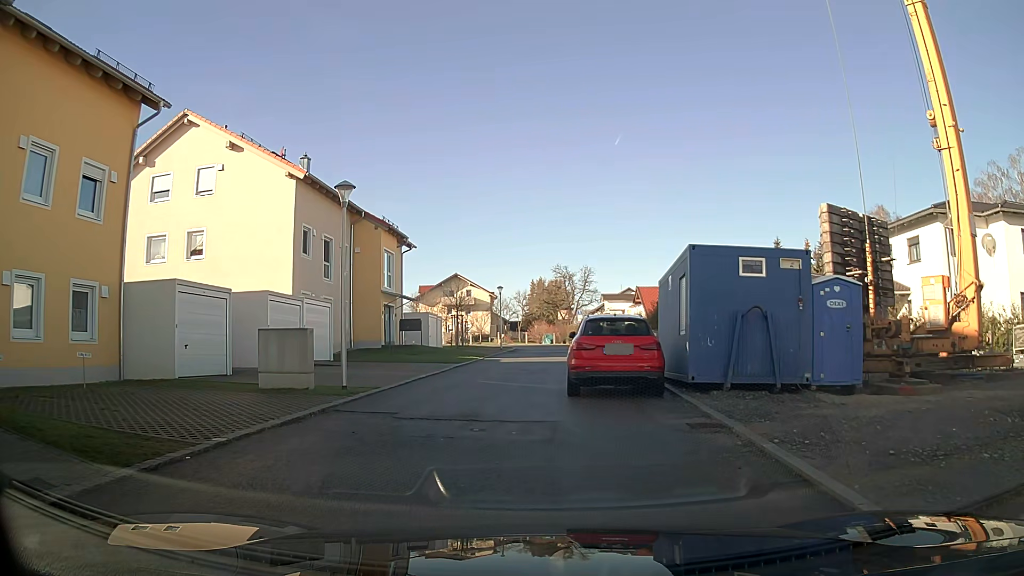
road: residential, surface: asphalt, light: Day
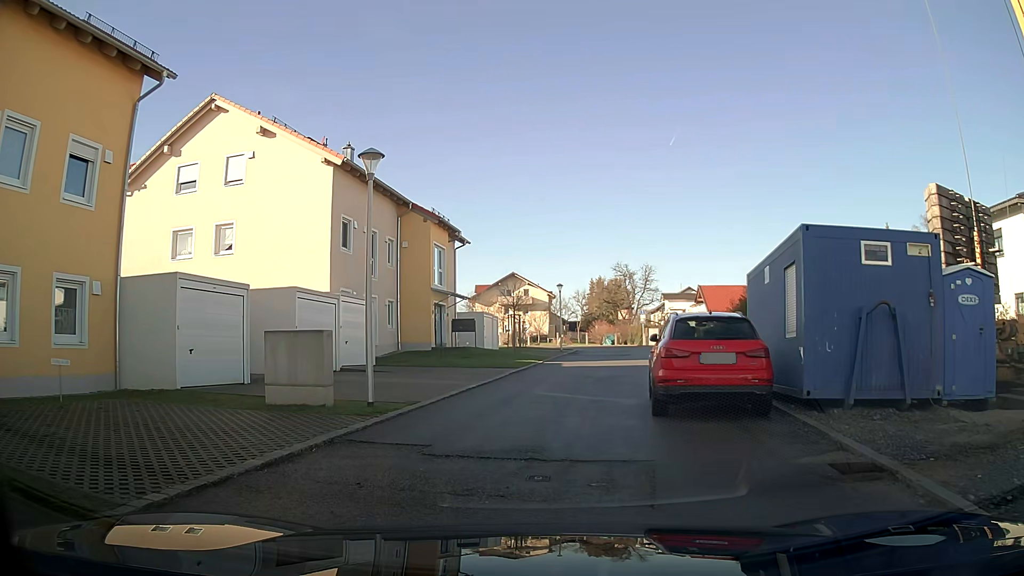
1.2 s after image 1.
(-0.1, +2.7) m; -5°
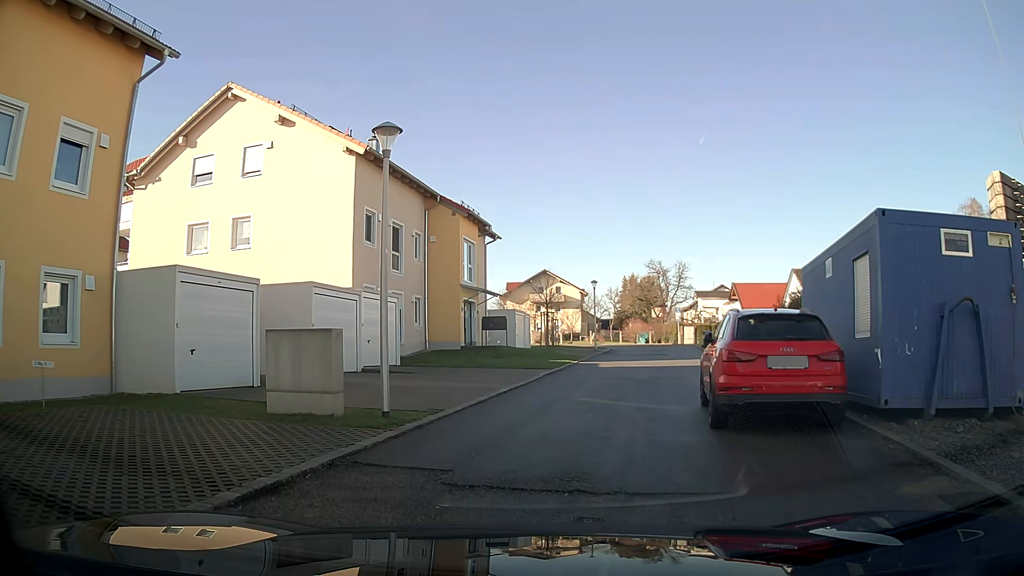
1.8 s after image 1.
(0.0, +1.4) m; -2°
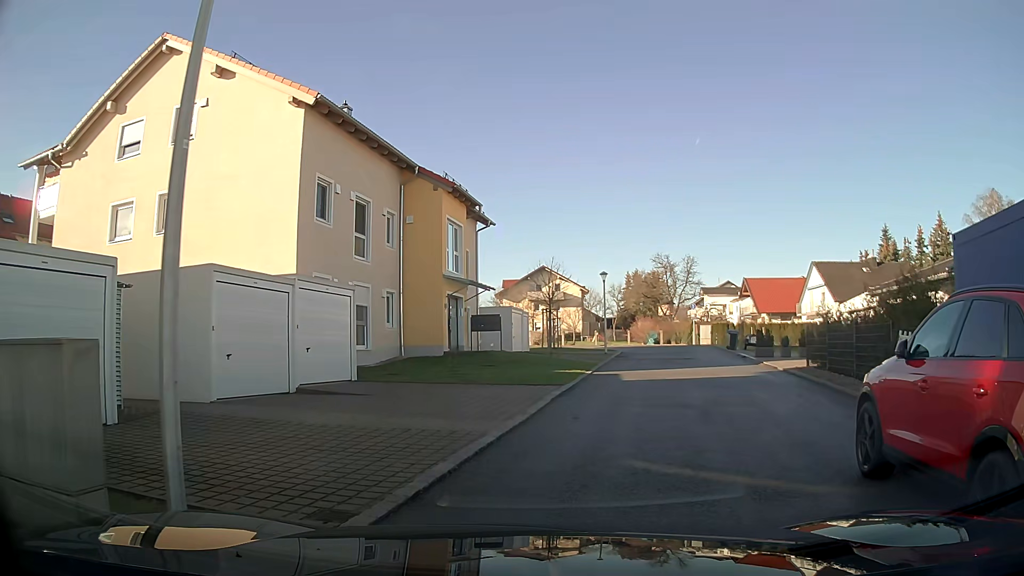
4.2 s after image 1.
(-0.1, +5.9) m; +1°
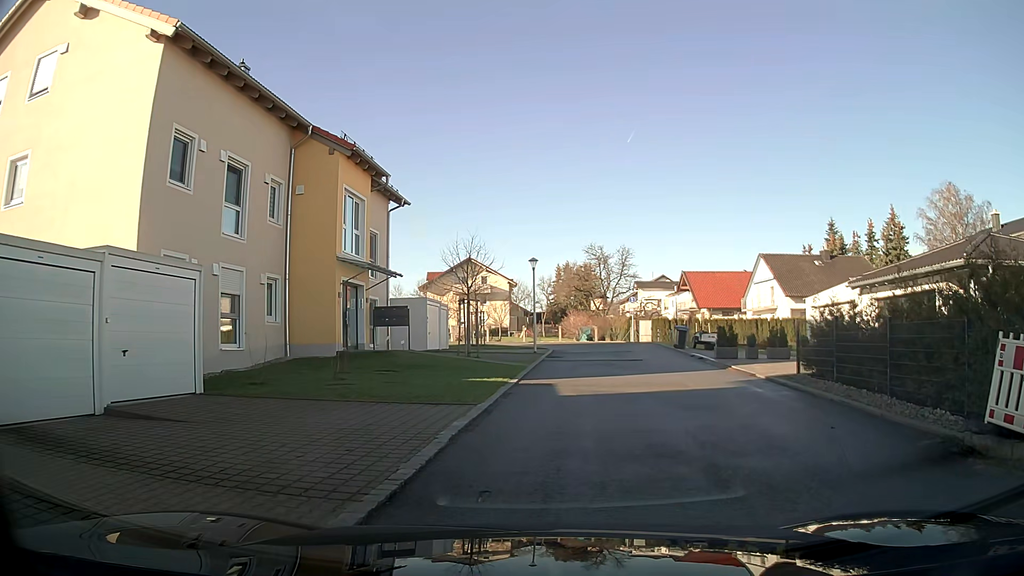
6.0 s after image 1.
(+0.2, +4.7) m; +5°
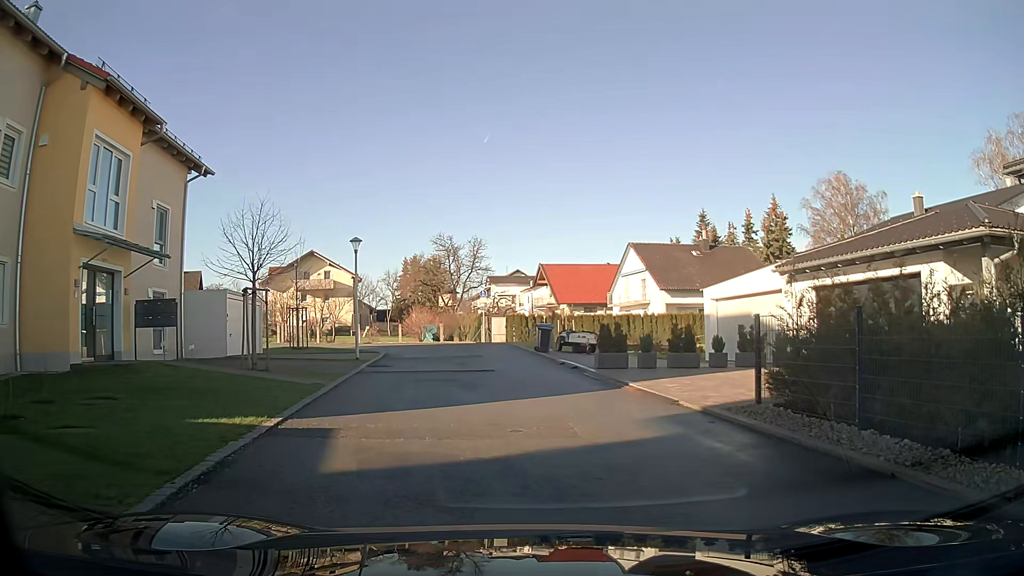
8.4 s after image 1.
(+0.8, +6.5) m; +13°
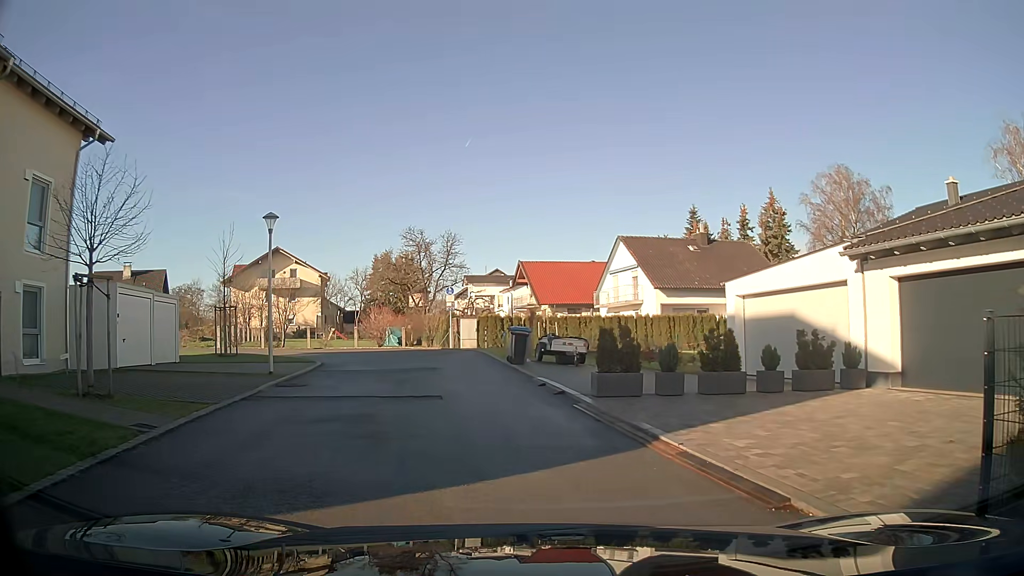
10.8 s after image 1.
(+0.1, +5.8) m; 0°
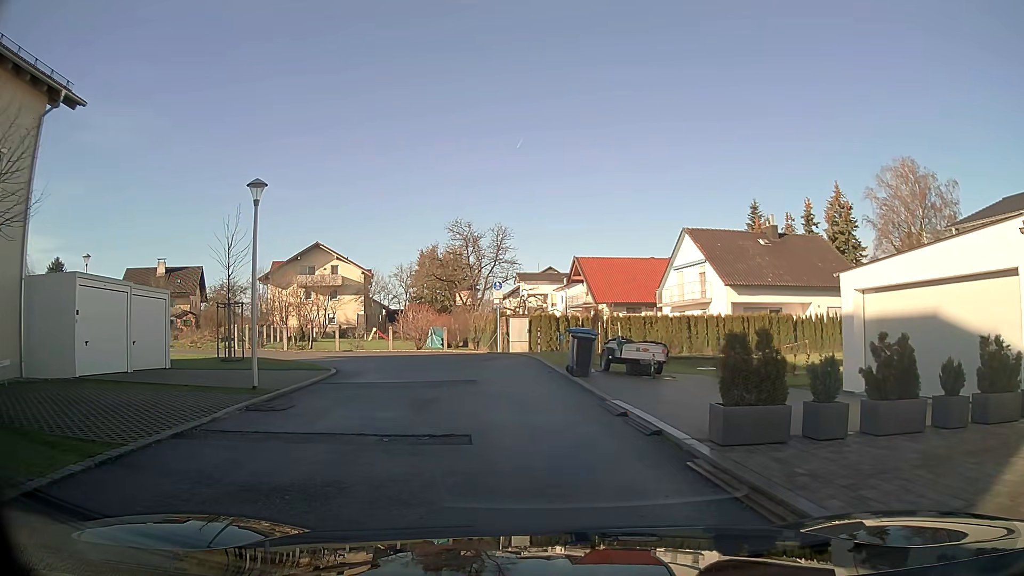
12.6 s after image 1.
(-0.2, +4.3) m; -4°
(-1, +10) (-2, +20) (-6, +28) (-16, +29) (-26, +28) (-36, +27) (-46, +25) (-56, +23) (-63, +17) (-63, +7) m
